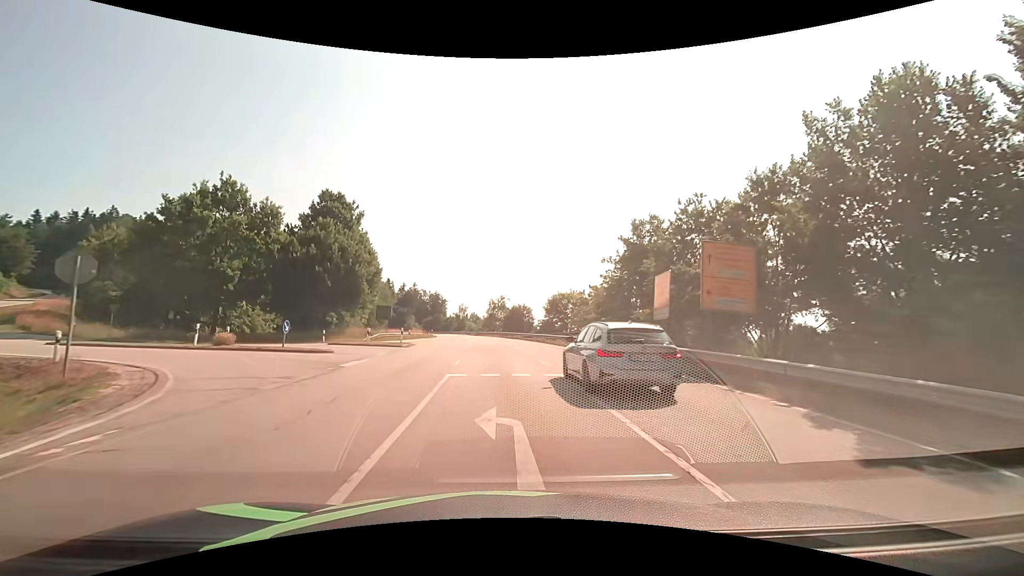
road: secondary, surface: asphalt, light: Day
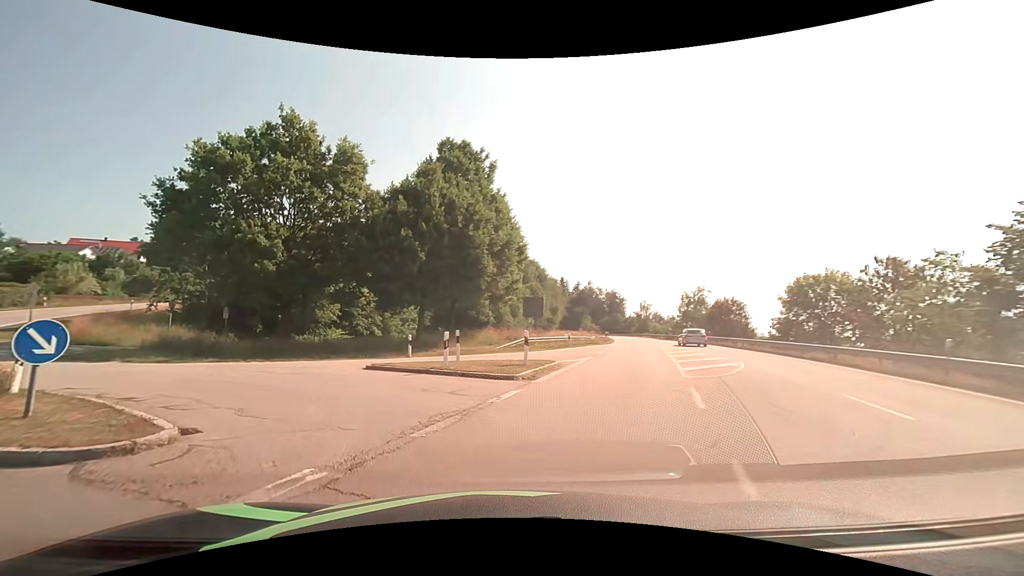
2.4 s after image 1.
(-1.6, +20.1) m; -18°
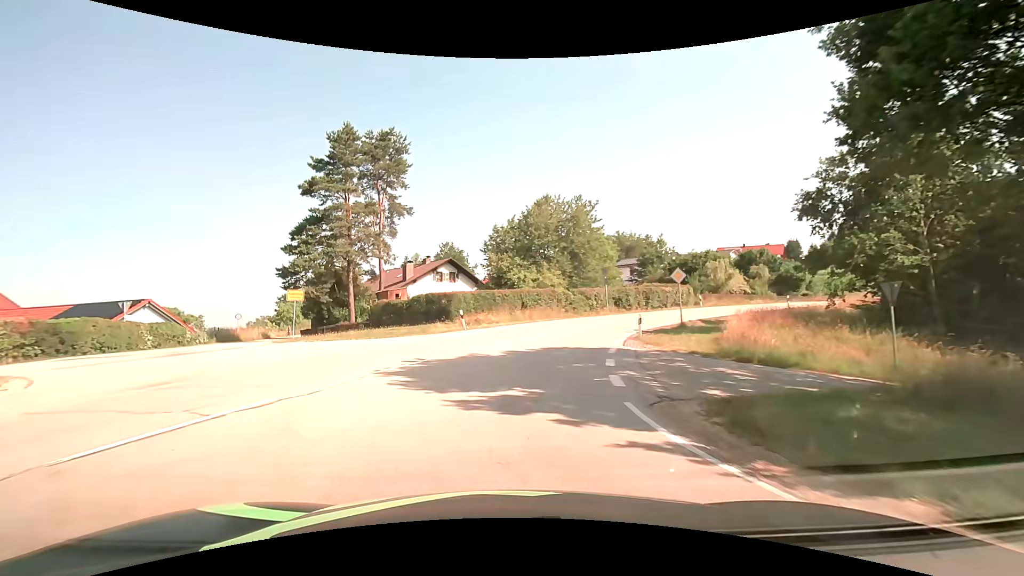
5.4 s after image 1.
(-11.2, +16.2) m; -66°
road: tertiary
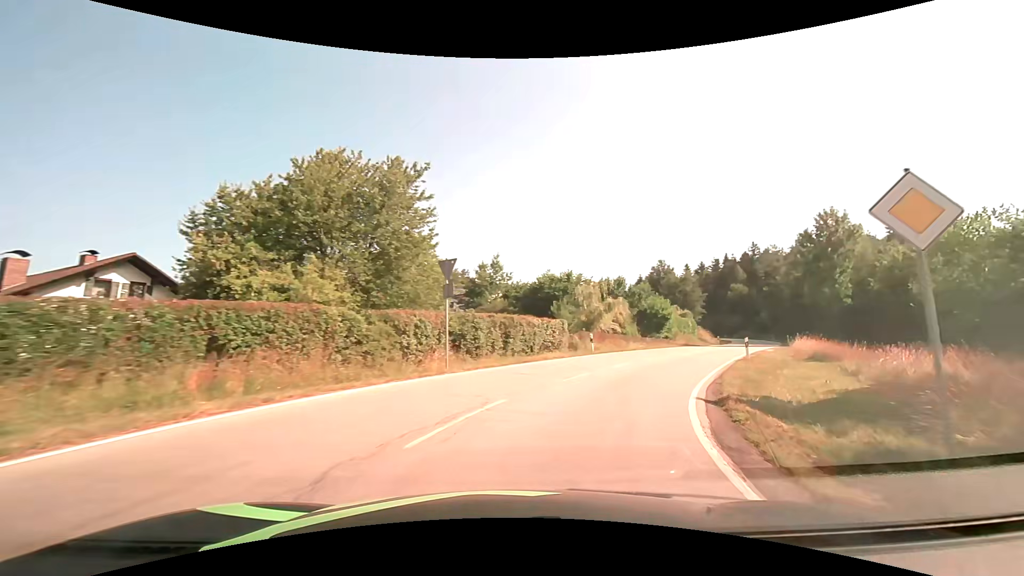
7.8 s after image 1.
(+2.2, +22.8) m; +19°
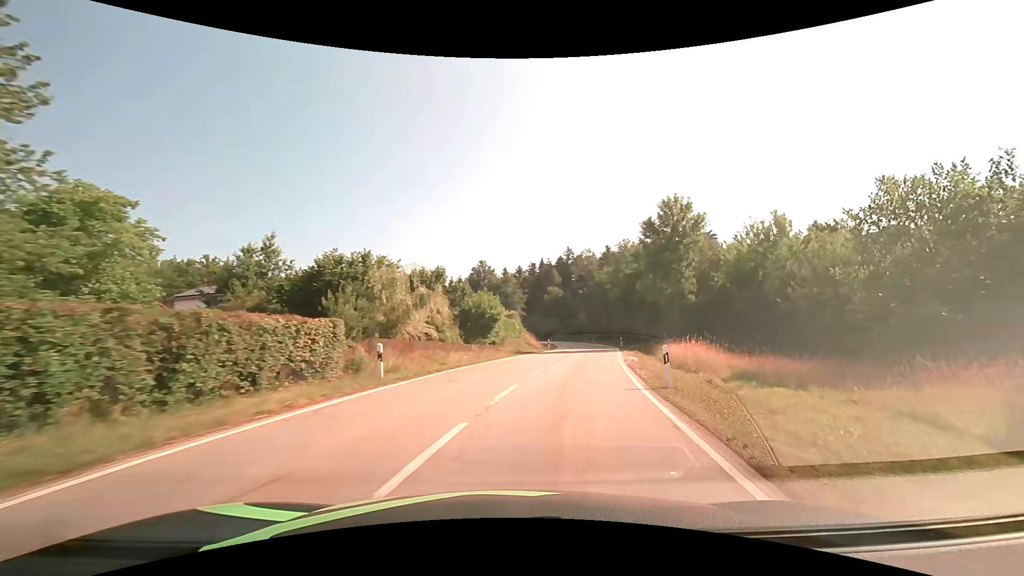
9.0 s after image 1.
(+2.5, +13.0) m; +22°
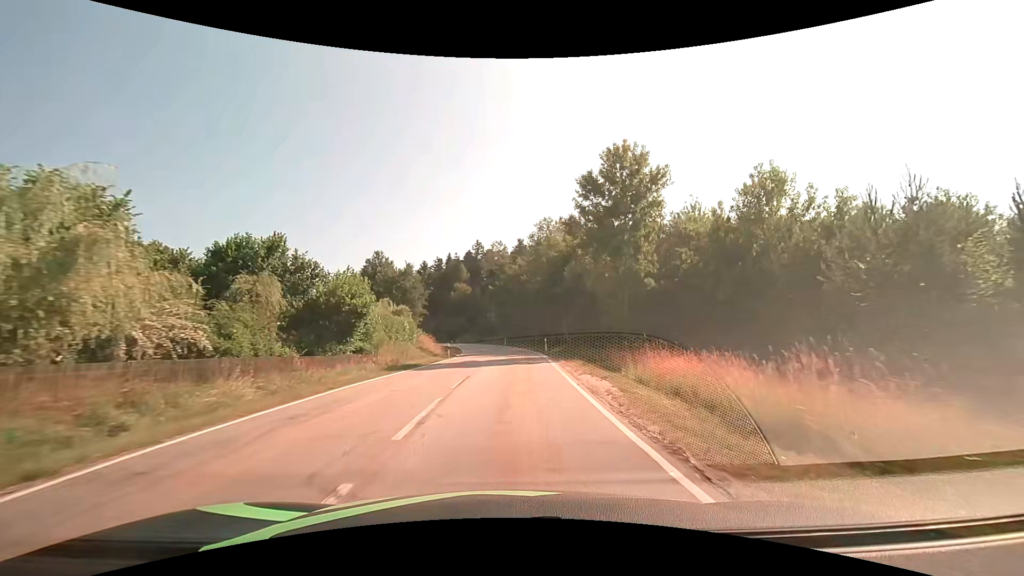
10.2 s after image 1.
(+1.7, +14.3) m; +11°
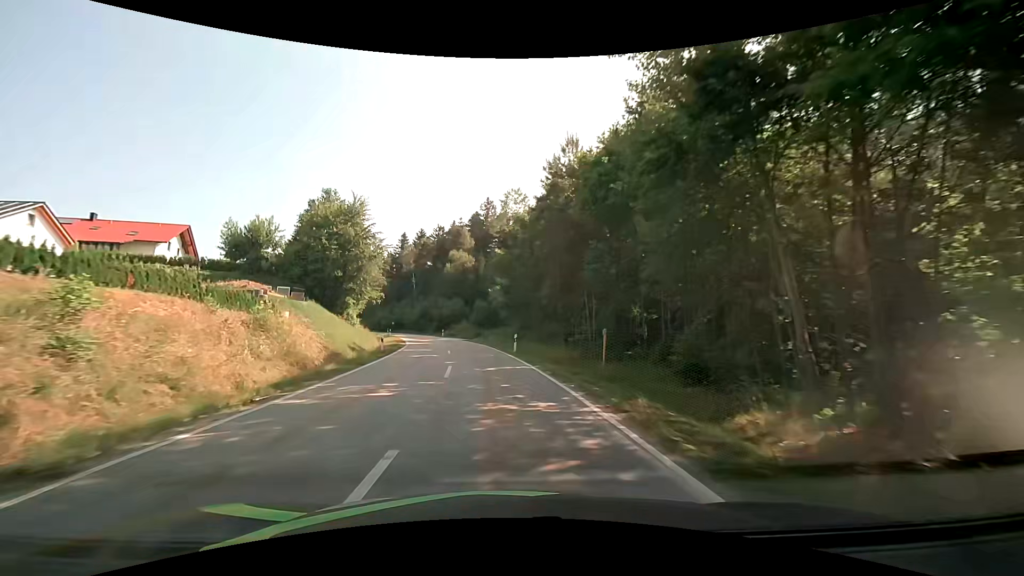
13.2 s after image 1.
(+0.5, +42.2) m; -1°
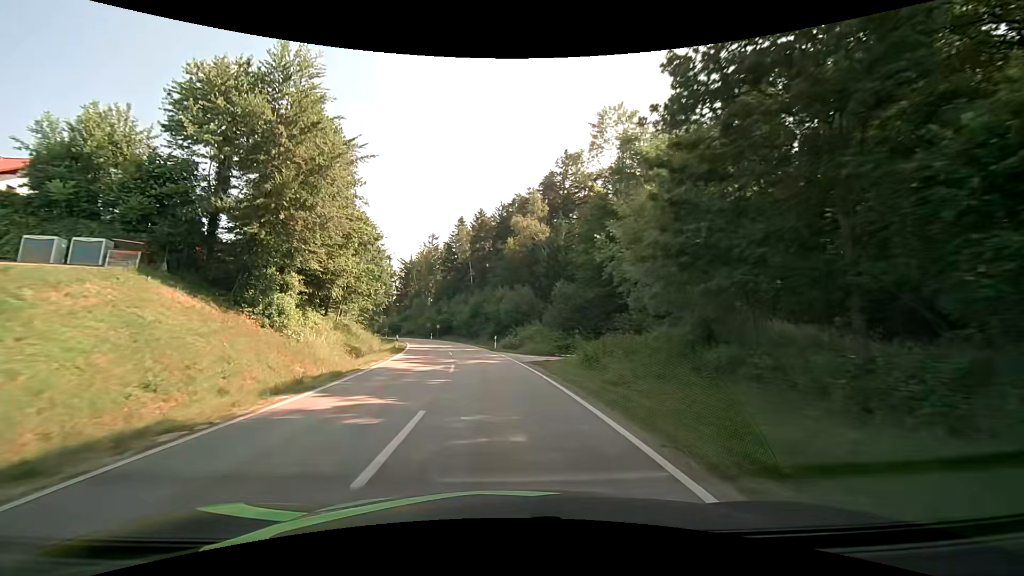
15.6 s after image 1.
(-2.5, +33.7) m; -9°
(0, +10) (-1, +20) (-1, +30) (-3, +40) (-4, +50) (-6, +60) (-9, +69) (-12, +79) (-15, +88) (-19, +97) m
